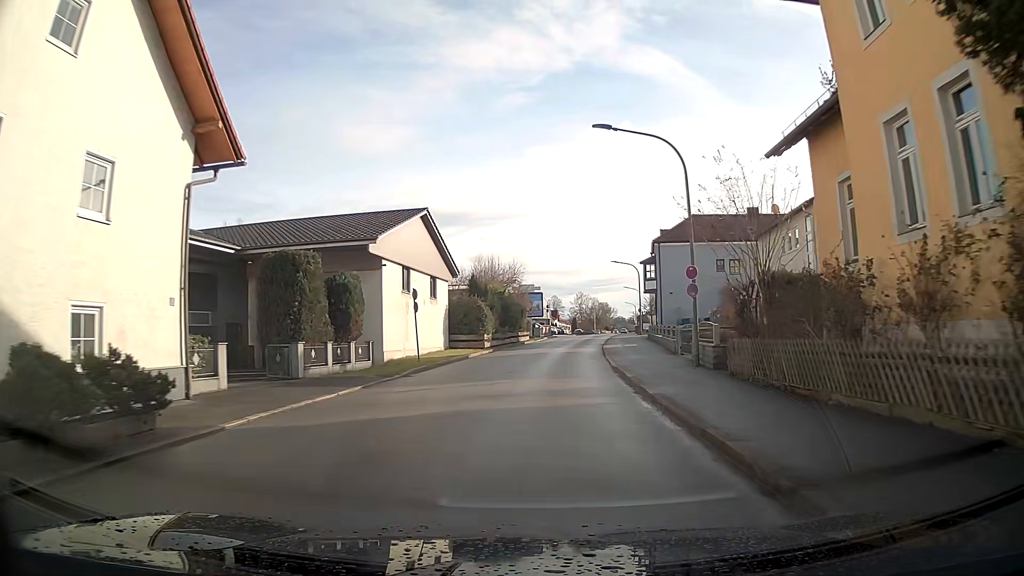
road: unclassified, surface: asphalt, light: Day
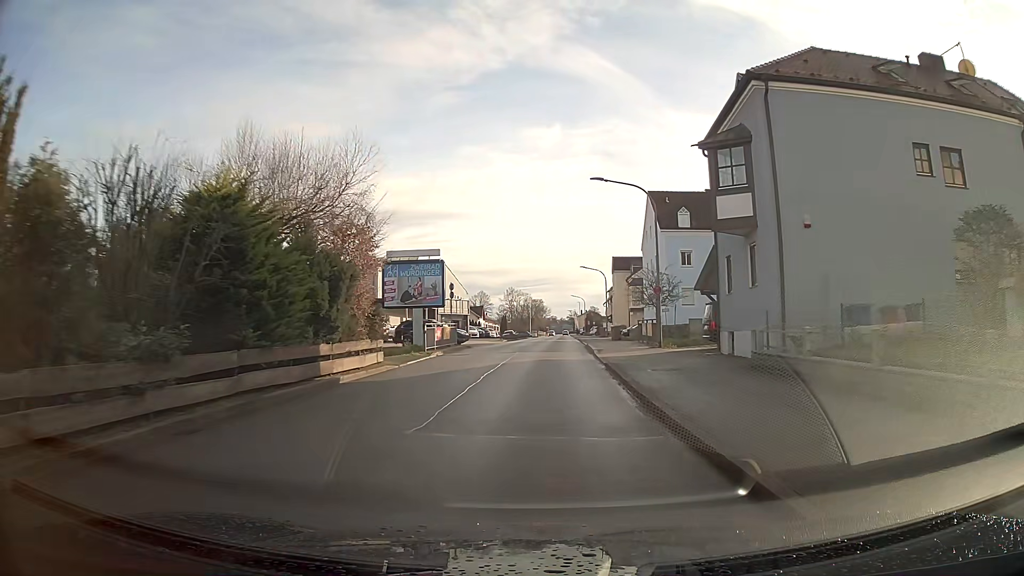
(+2.1, +38.2) m; +6°
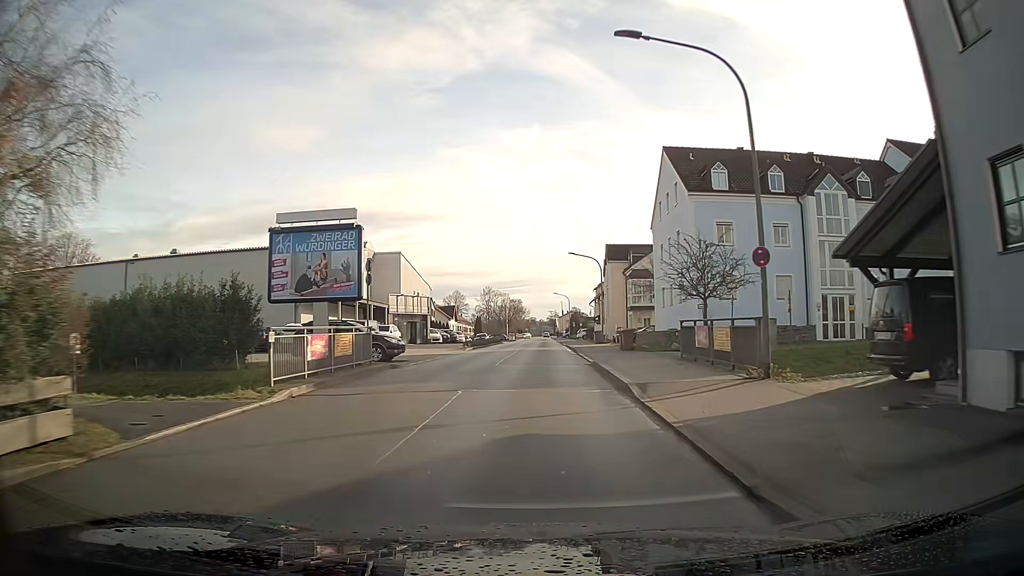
(+0.2, +15.5) m; +1°
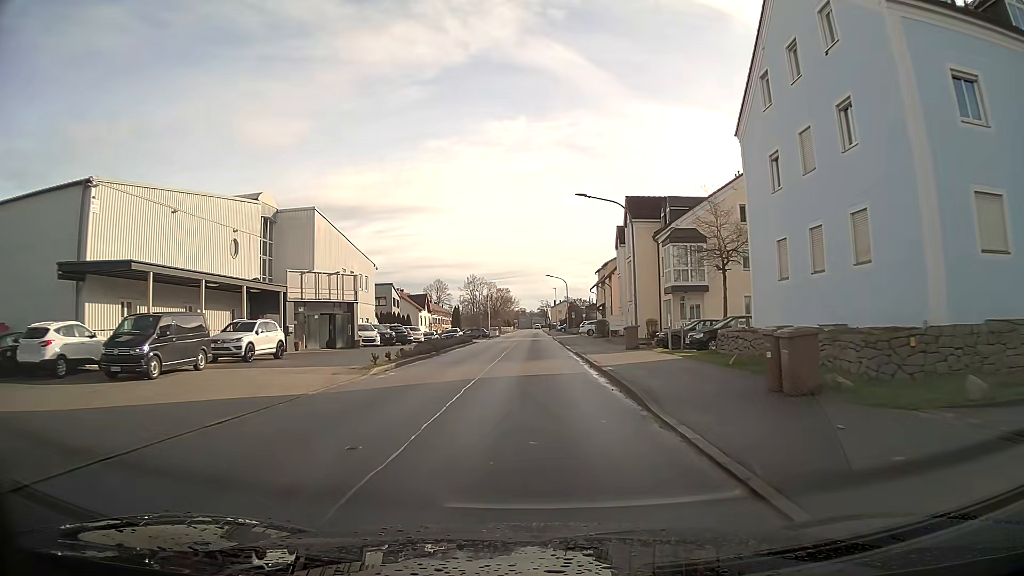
(+0.2, +23.2) m; +1°
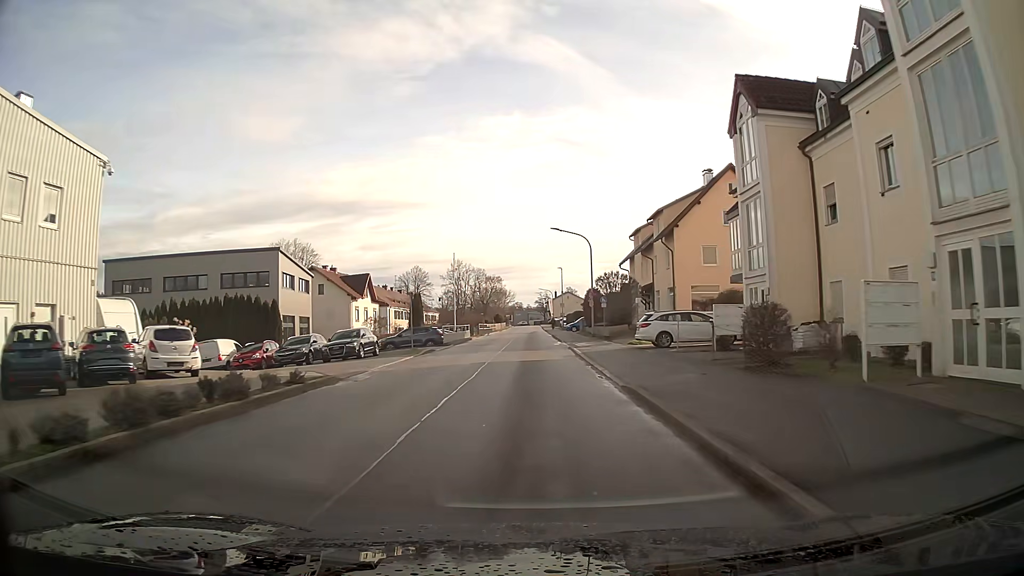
(+0.1, +38.4) m; 0°
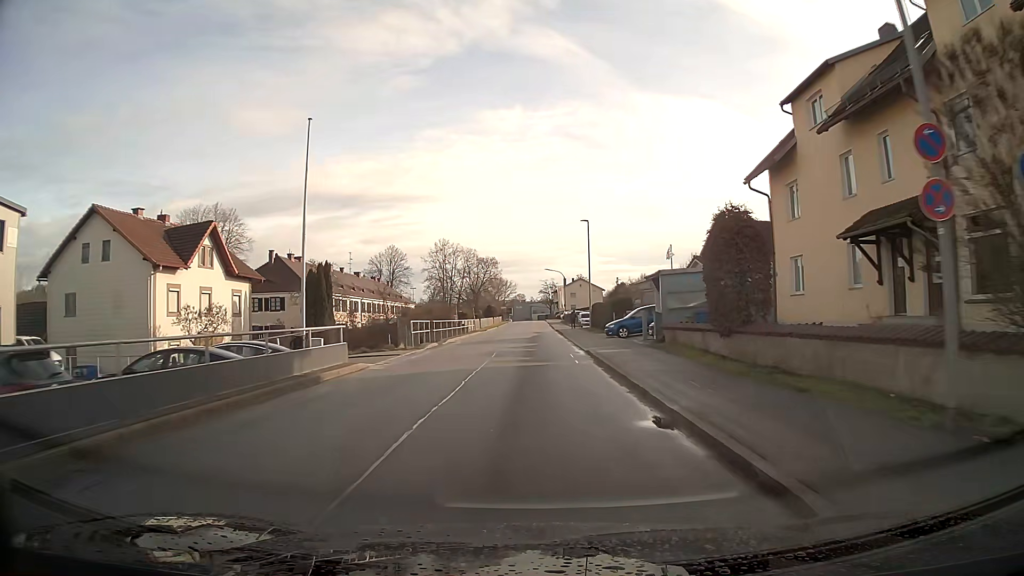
(0.0, +38.6) m; 0°
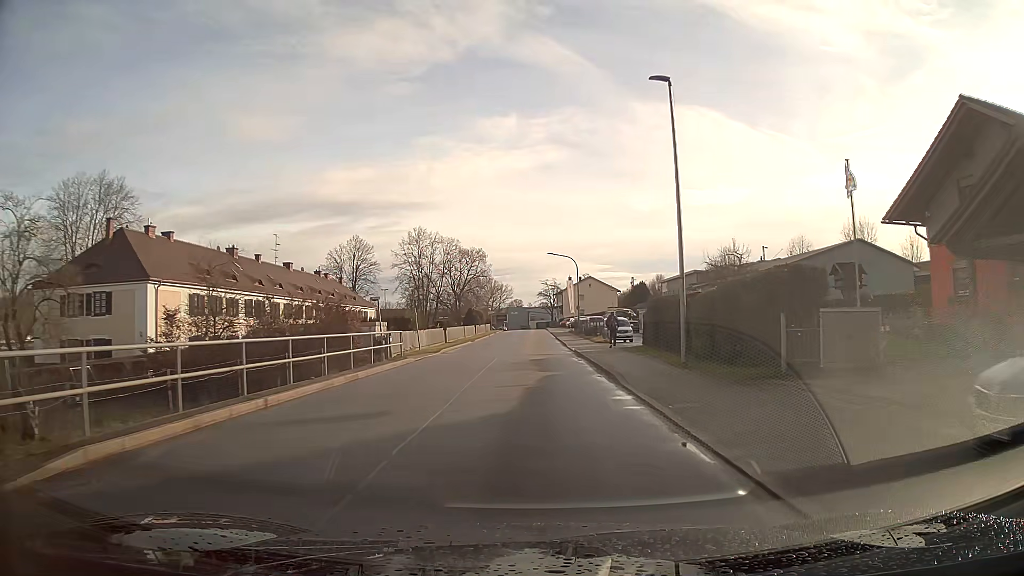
(0.0, +31.2) m; 0°
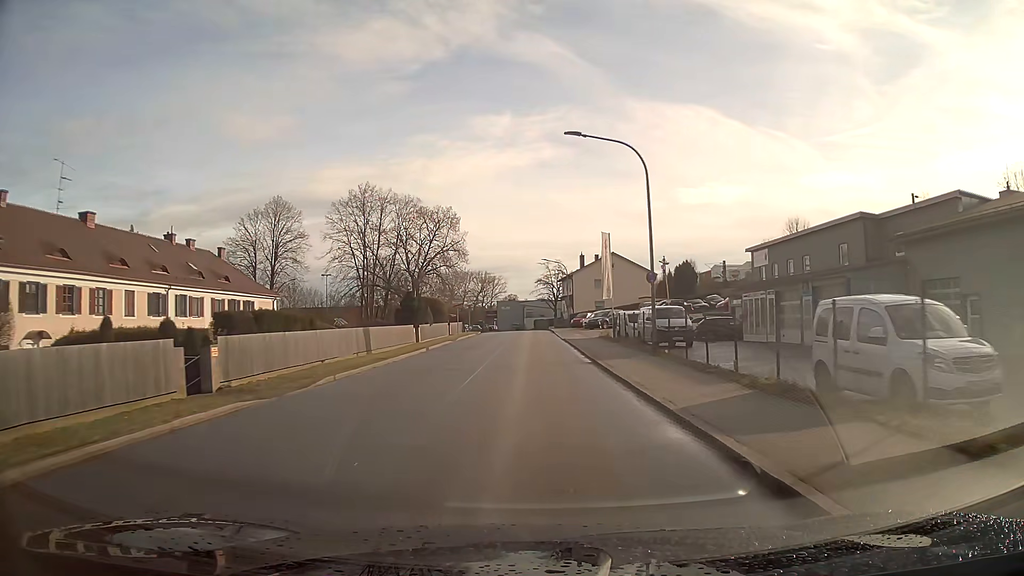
(+0.1, +39.4) m; 0°
(0, +10) (0, +20) (0, +30) (0, +40) (0, +50) (0, +60) (-1, +70) (-4, +79) (-10, +87) (-18, +94) m
